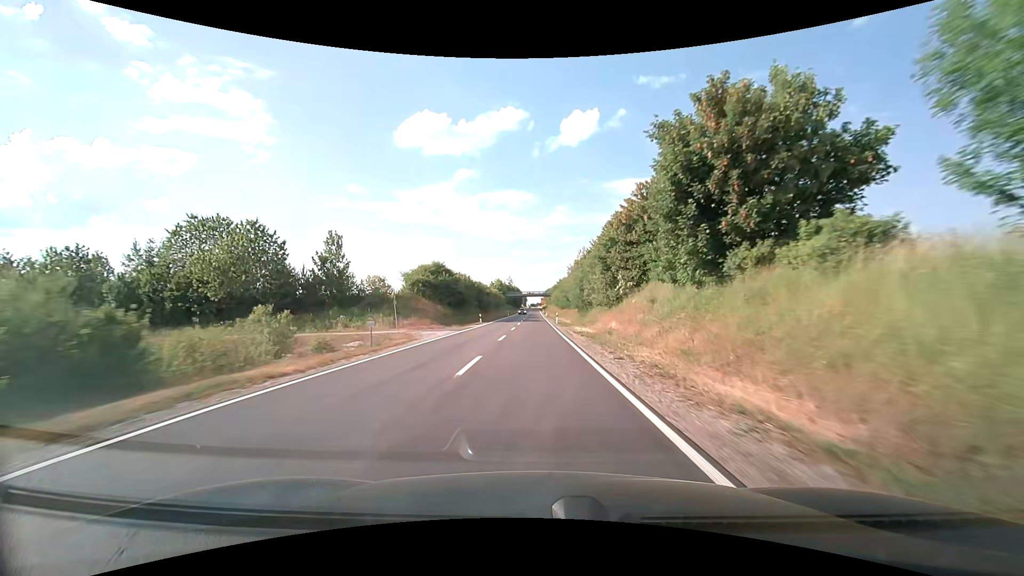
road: secondary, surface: asphalt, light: Day
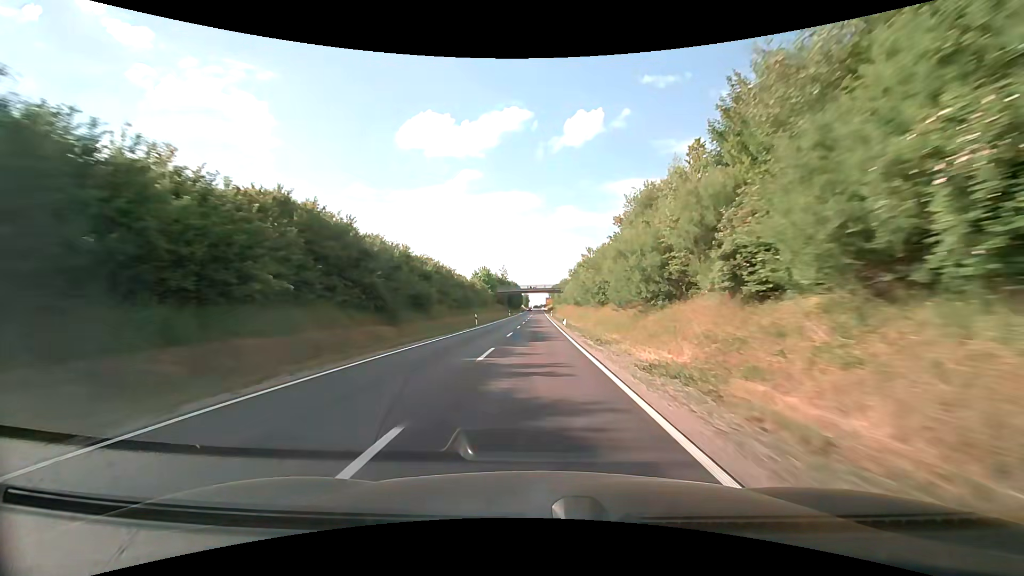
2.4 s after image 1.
(-0.4, +57.4) m; -1°
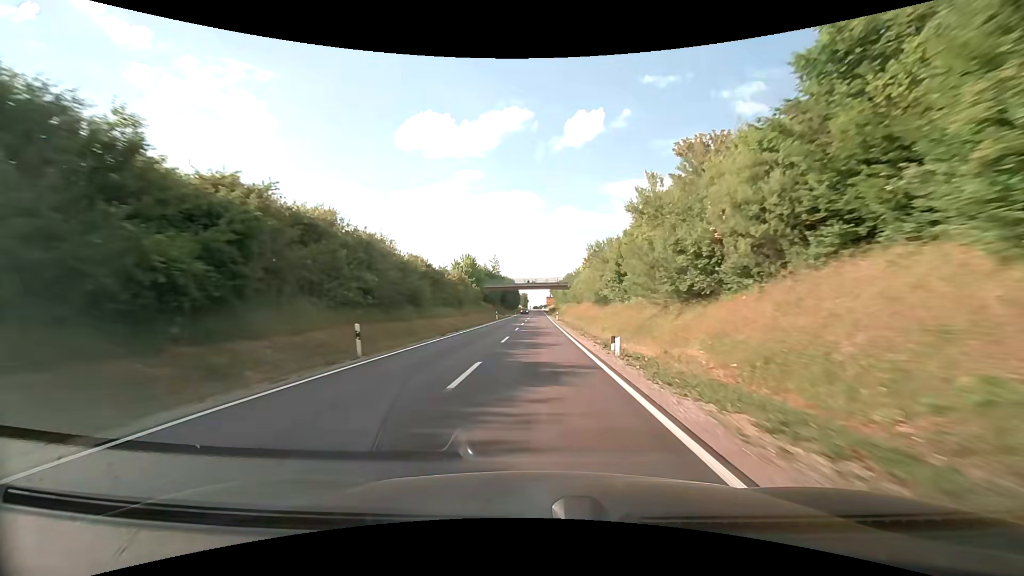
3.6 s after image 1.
(0.0, +28.9) m; 0°
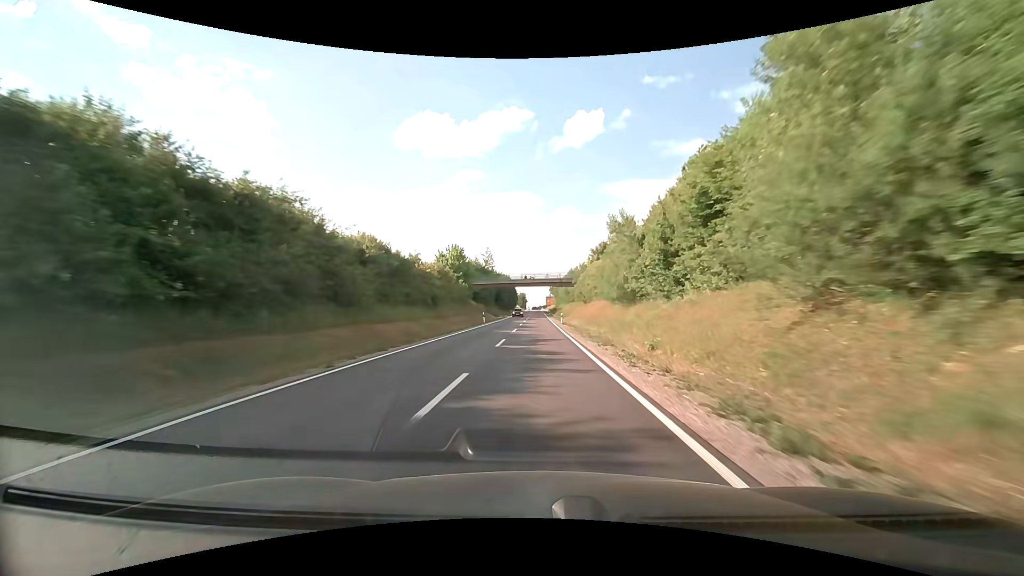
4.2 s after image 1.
(0.0, +14.5) m; 0°
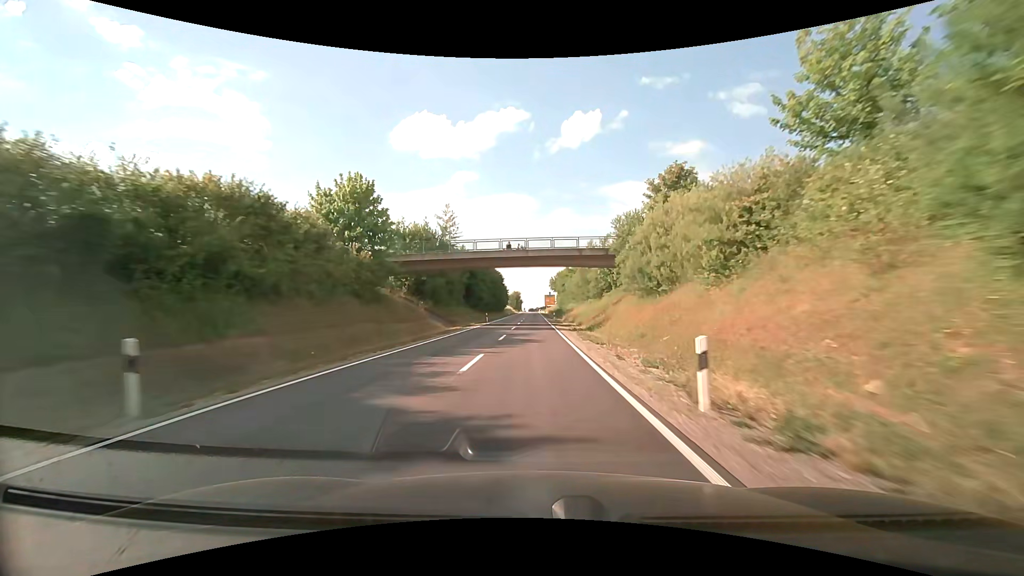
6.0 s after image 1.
(+0.1, +43.7) m; 0°
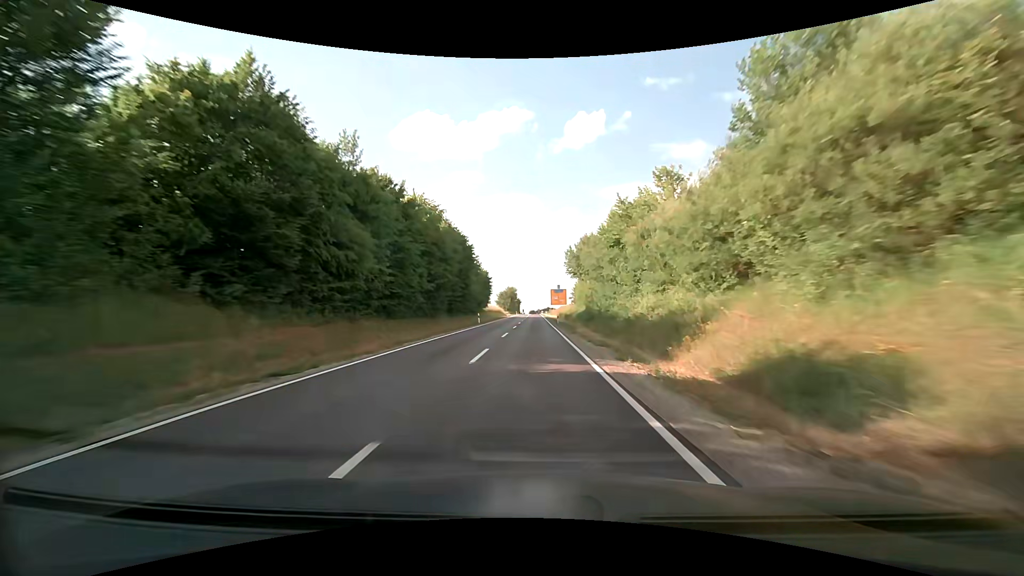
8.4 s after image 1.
(-0.5, +58.3) m; -1°
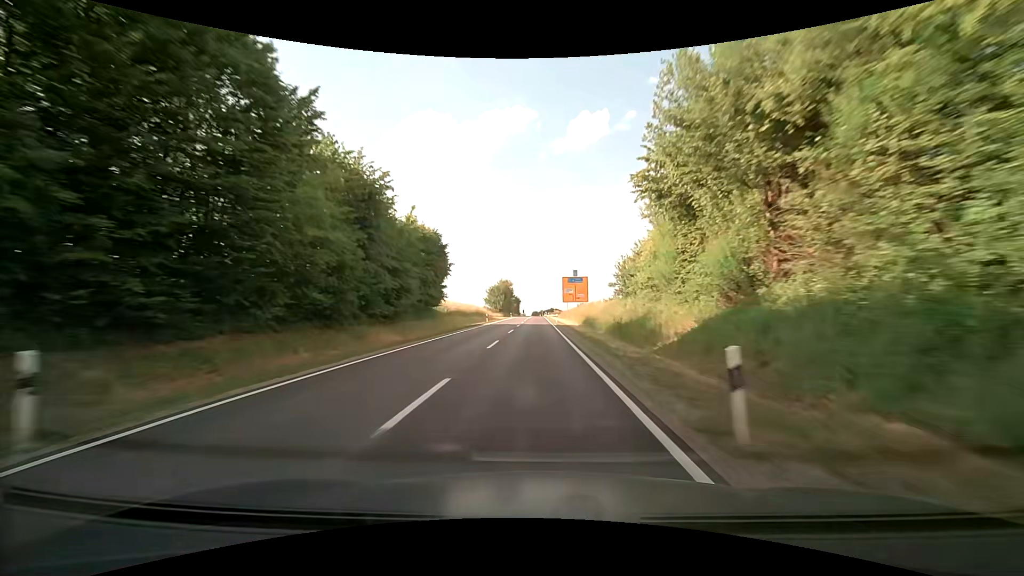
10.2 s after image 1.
(+0.4, +43.7) m; 0°
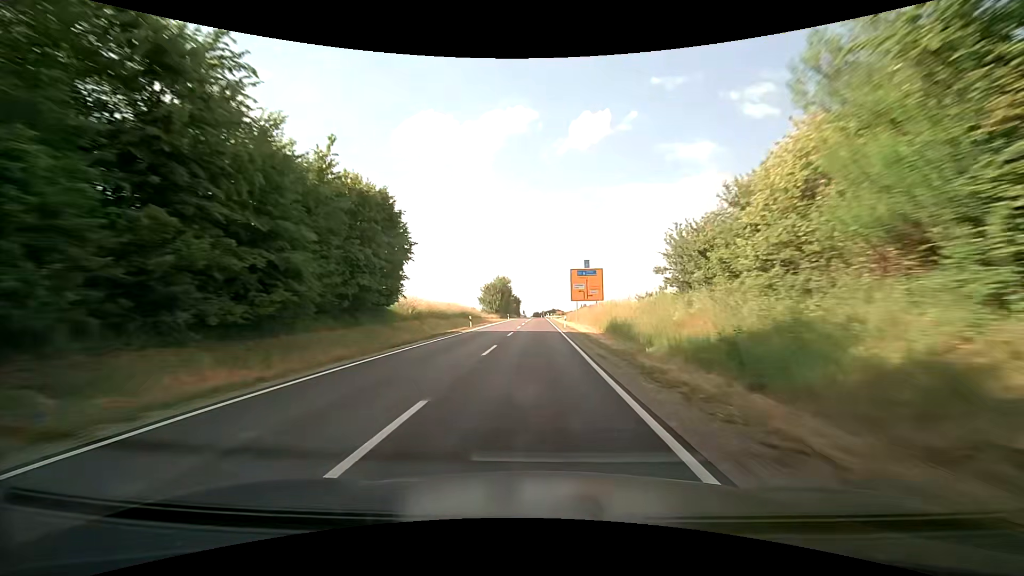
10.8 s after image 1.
(0.0, +14.5) m; 0°
(0, +10) (0, +20) (0, +30) (0, +40) (0, +50) (0, +60) (0, +70) (0, +80) (0, +90) (0, +100) m
